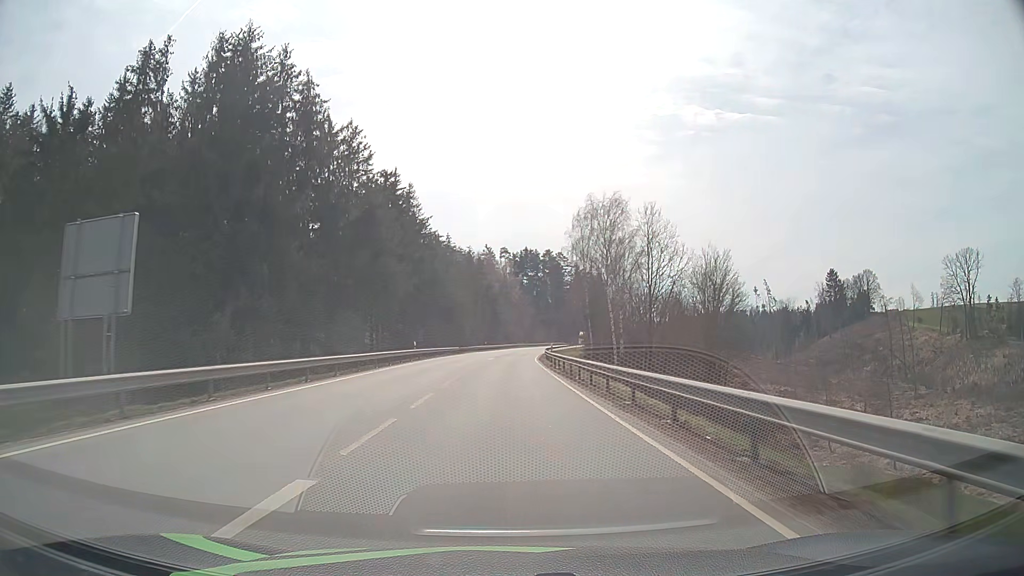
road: primary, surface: asphalt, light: Day
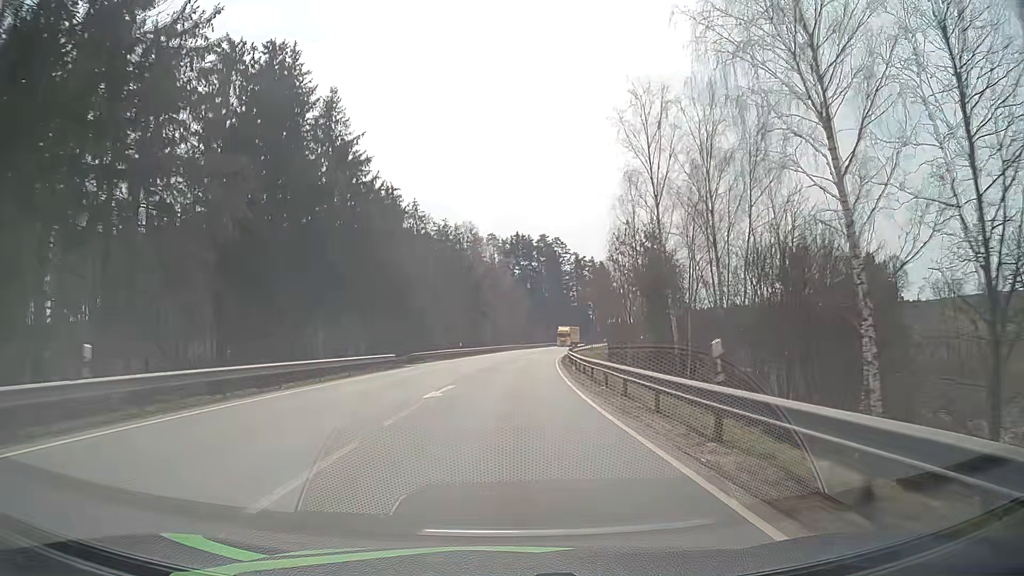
(+0.2, +39.3) m; +1°
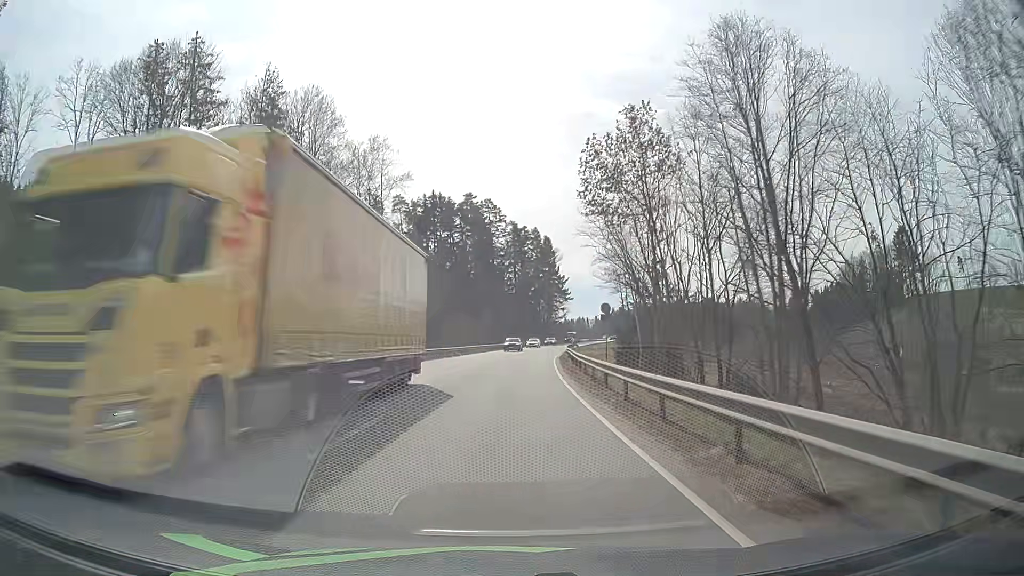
(+3.2, +66.1) m; +6°
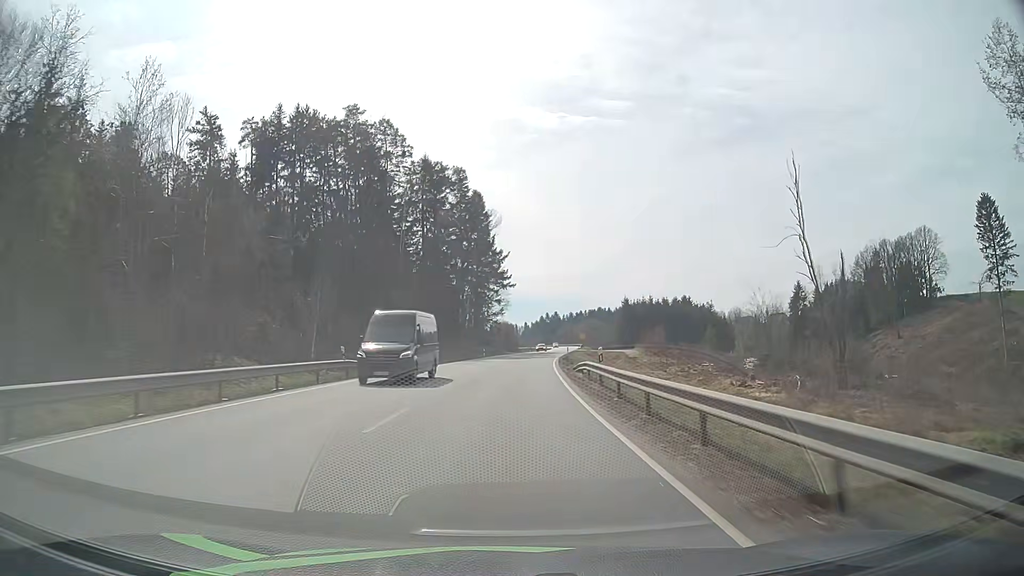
(+3.4, +67.1) m; +6°
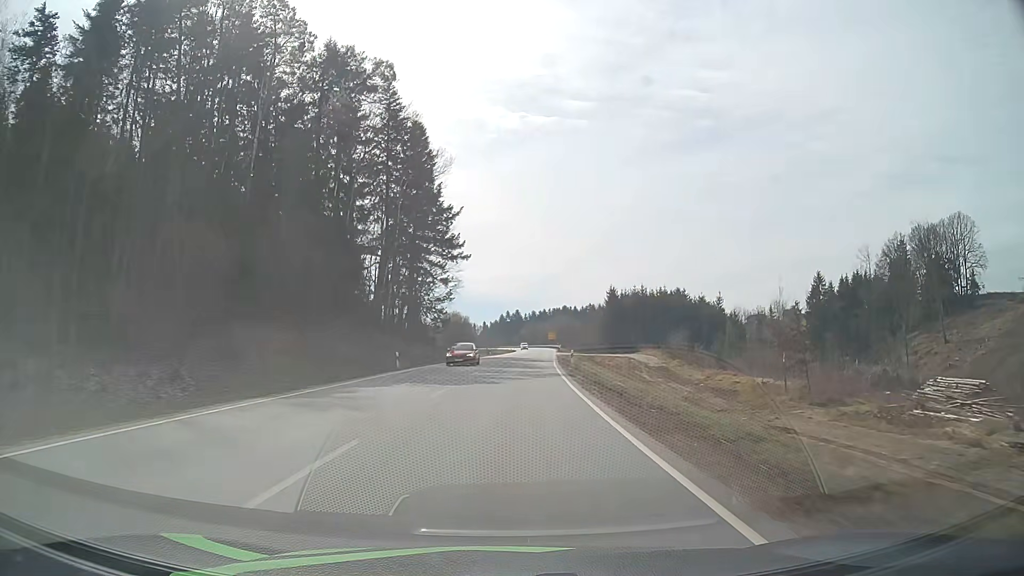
(+1.1, +41.1) m; +3°
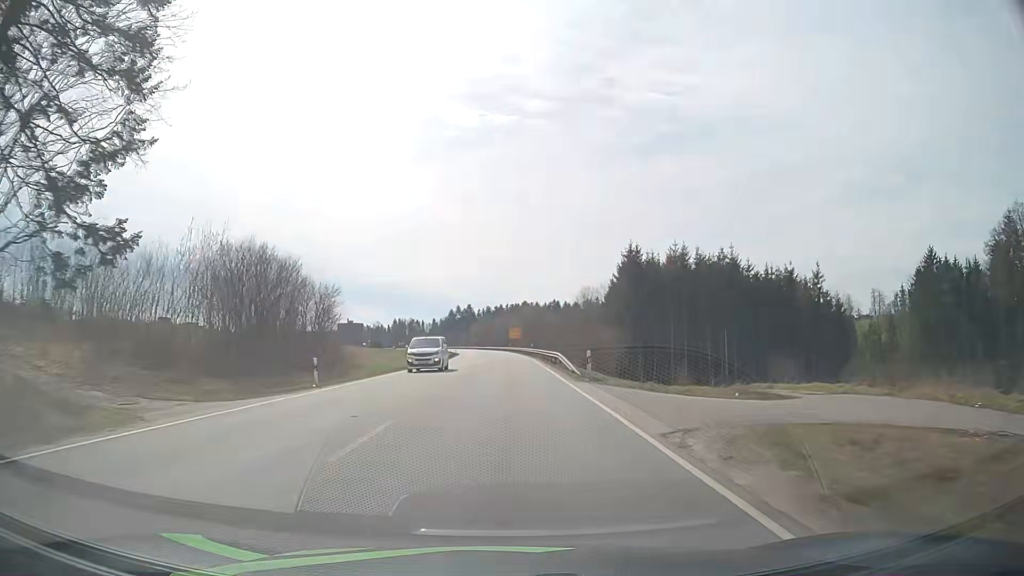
(+3.1, +69.9) m; +4°
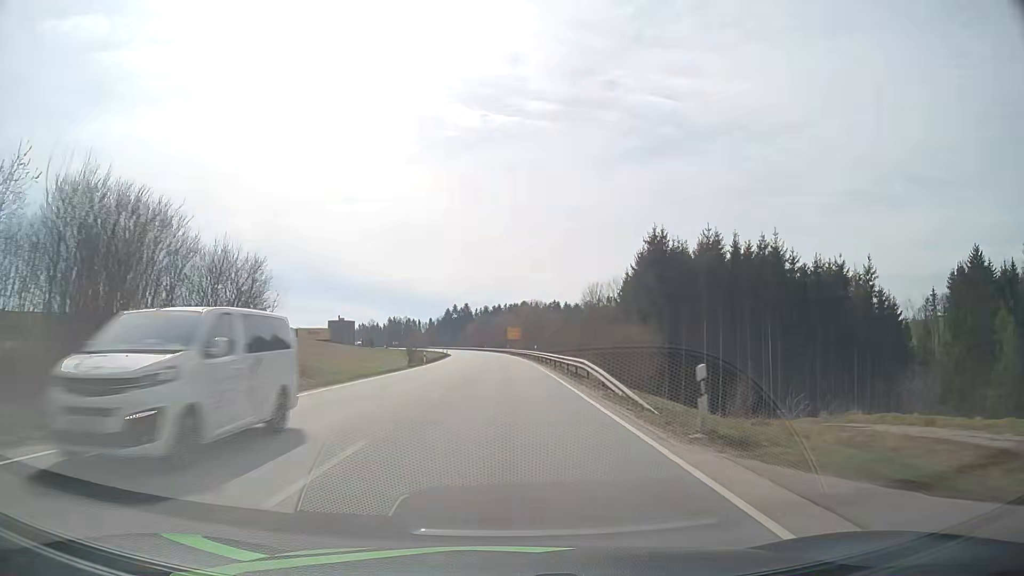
(0.0, +14.2) m; 0°
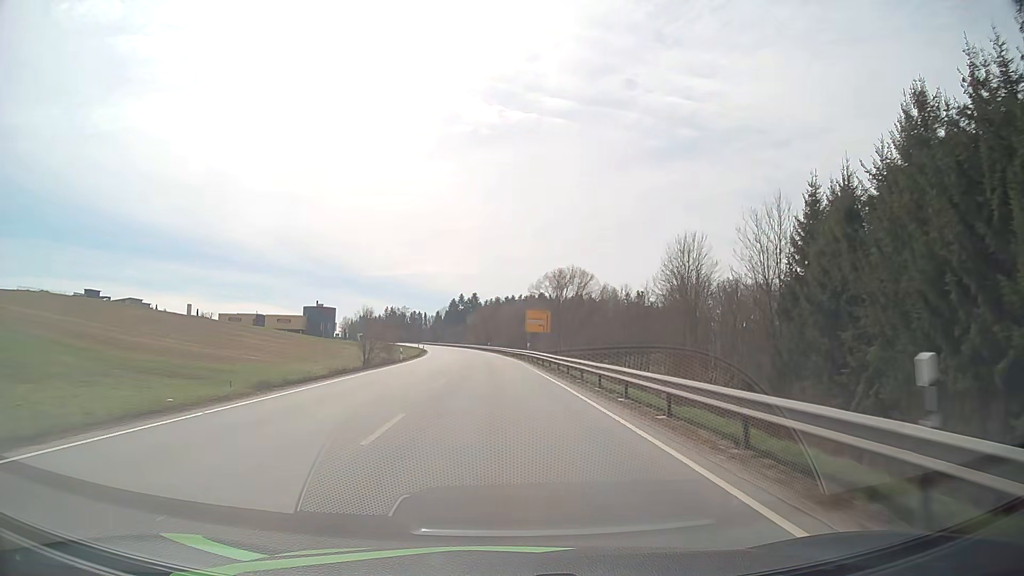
(-0.4, +56.9) m; -1°
(0, +10) (0, +20) (0, +30) (-1, +40) (-1, +50) (-2, +60) (-3, +70) (-3, +80) (-4, +90) (-5, +100) m
